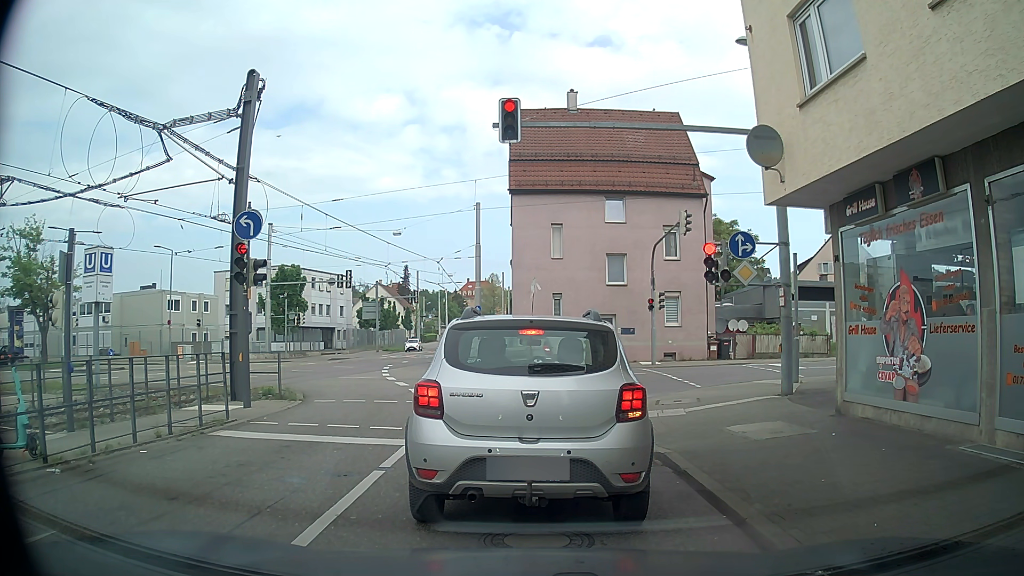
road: tertiary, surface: asphalt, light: Day
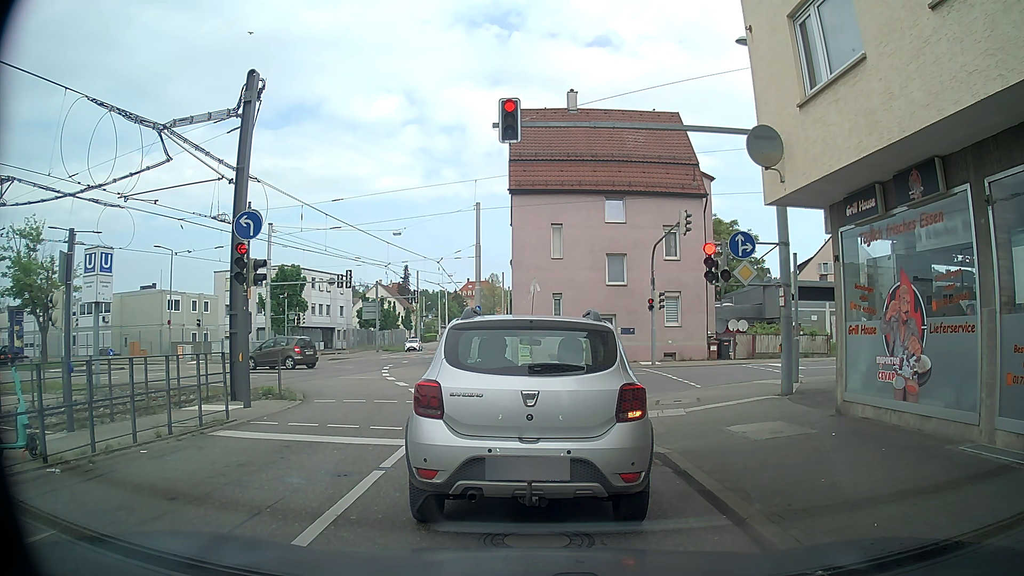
(0.0, 0.0) m; 0°
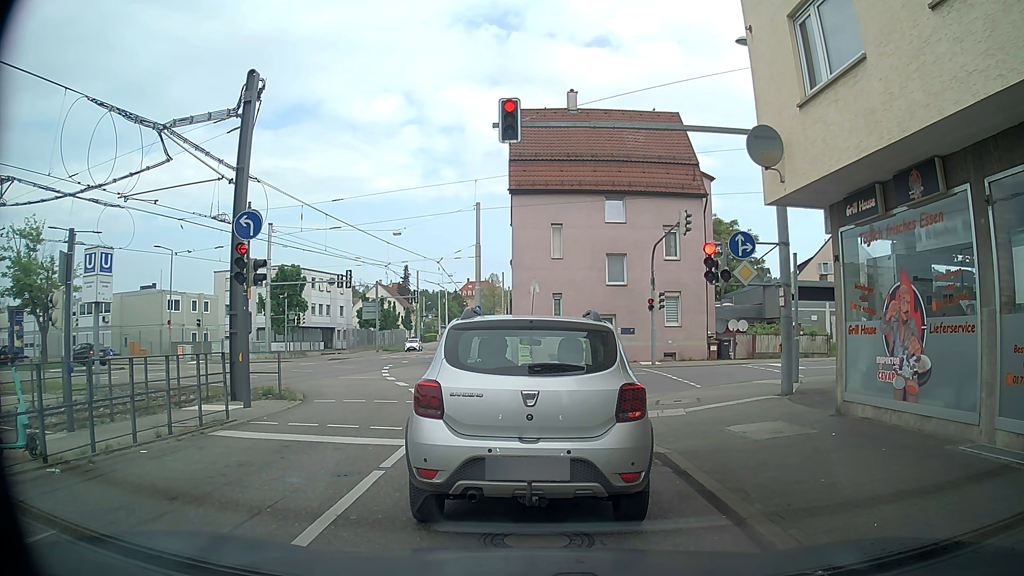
(0.0, 0.0) m; 0°
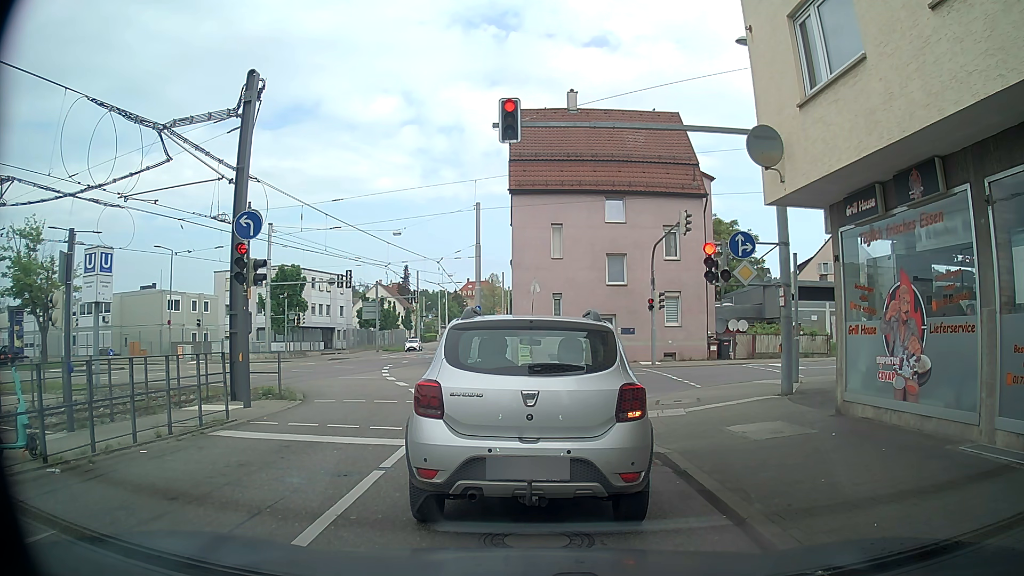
(0.0, 0.0) m; 0°
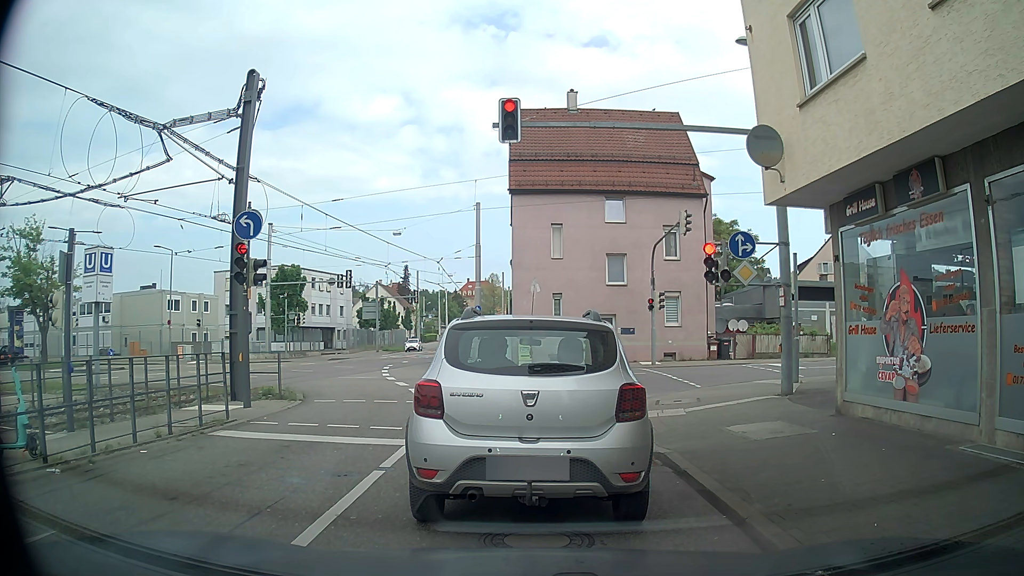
(0.0, 0.0) m; 0°
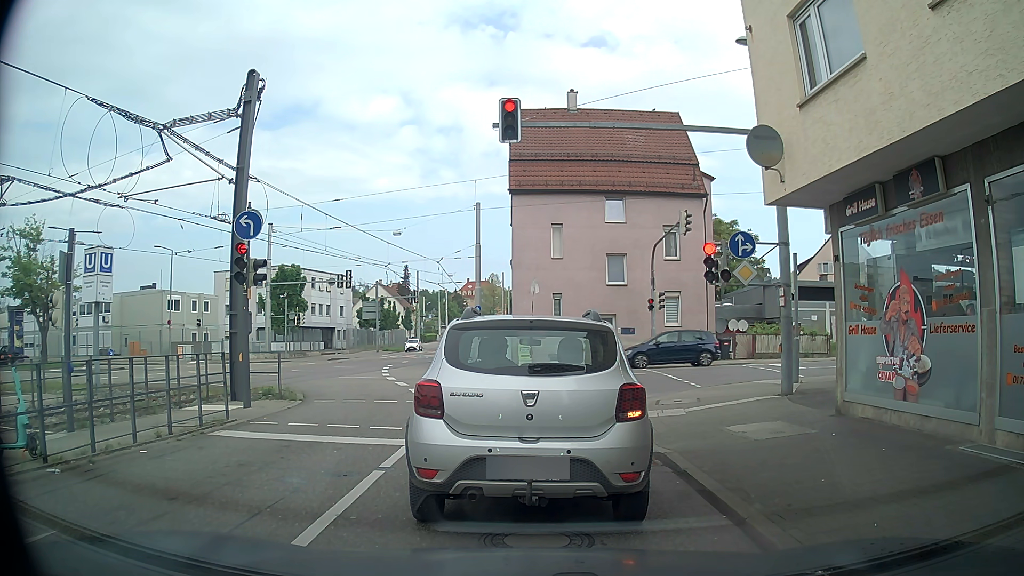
(0.0, 0.0) m; 0°
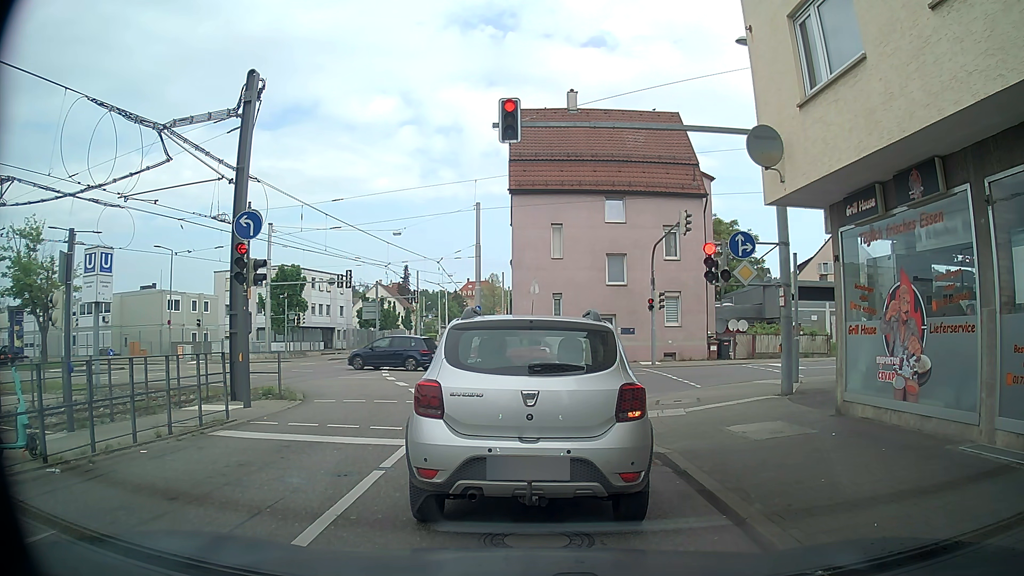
(0.0, 0.0) m; 0°
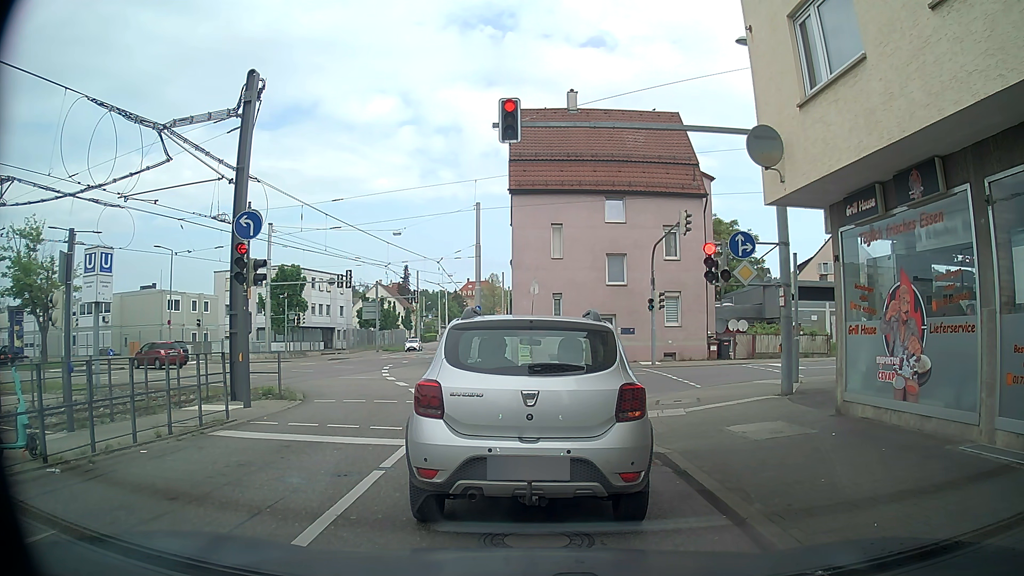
(0.0, 0.0) m; 0°
